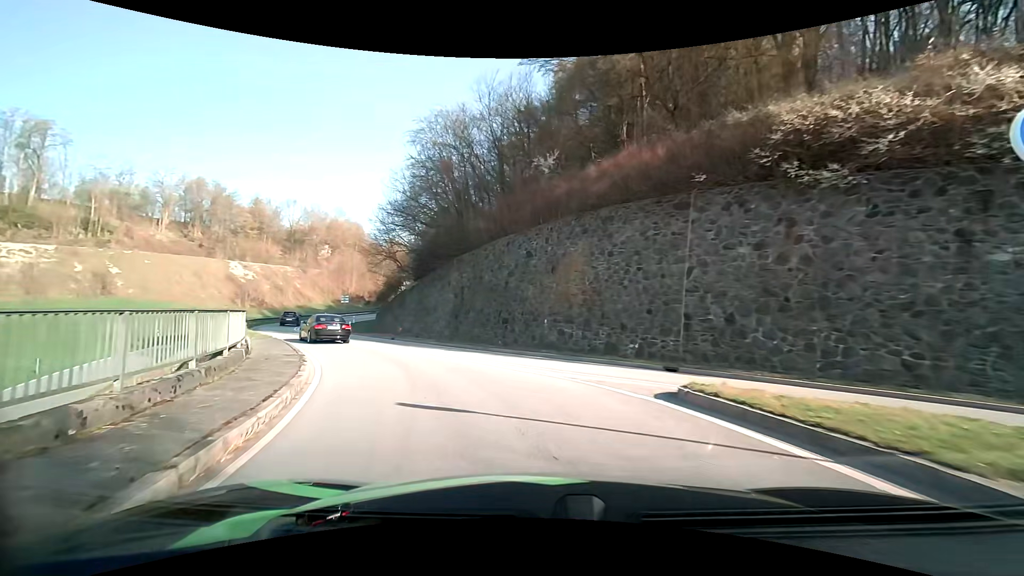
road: primary_link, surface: asphalt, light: Day
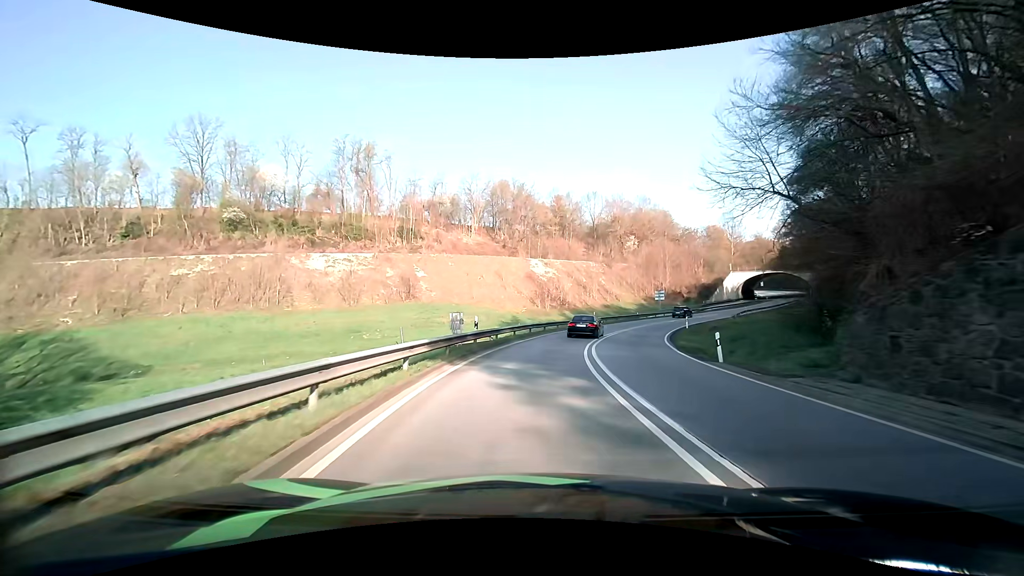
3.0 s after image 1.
(-11.1, +26.8) m; -33°
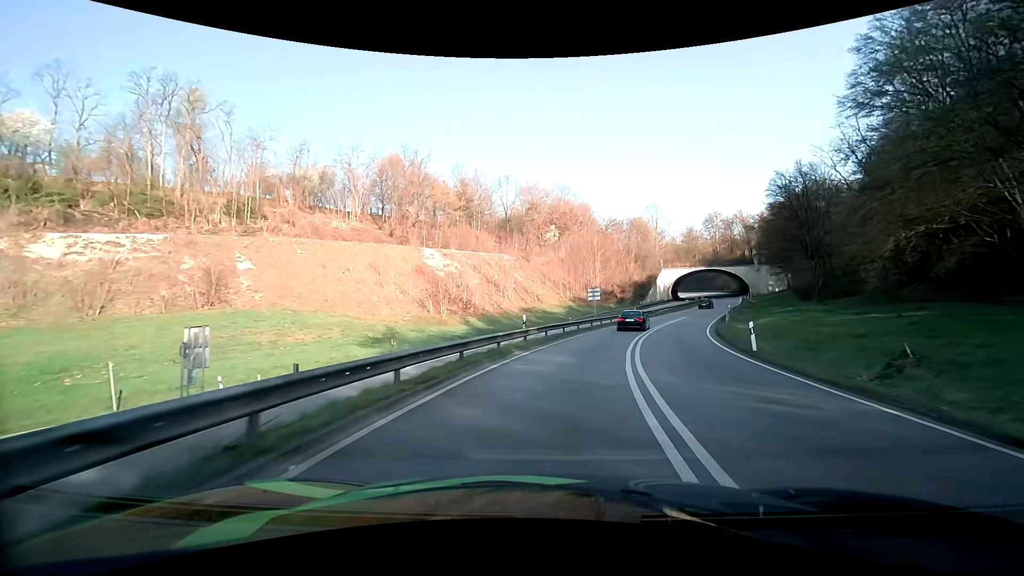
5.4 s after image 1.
(+2.0, +29.3) m; +10°
(+1, +10) (+2, +20) (+4, +30) (+7, +39) (+11, +49) (+14, +58) (+18, +67) (+22, +76) (+26, +85) (+31, +94) m
